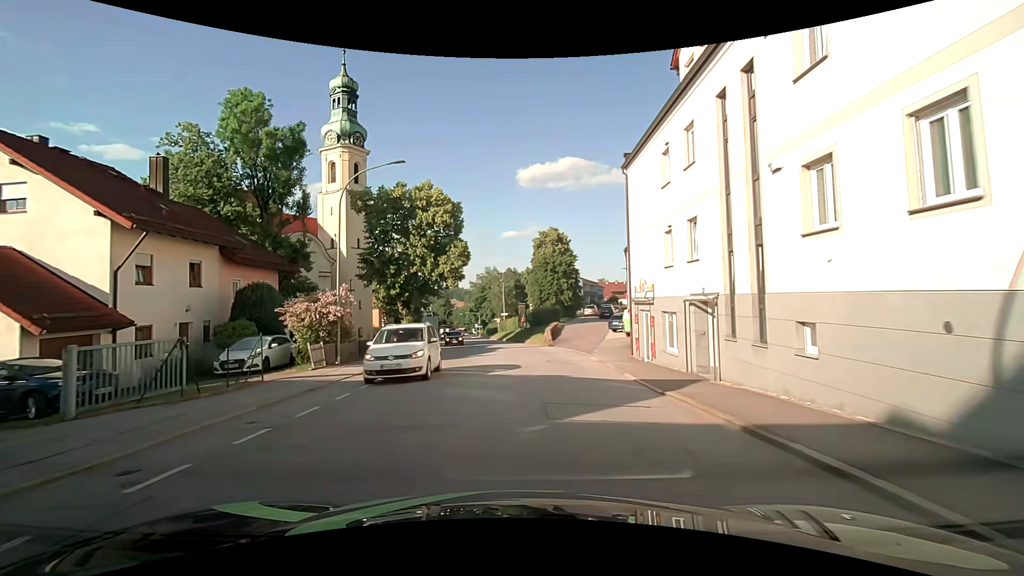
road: tertiary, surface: asphalt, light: Day
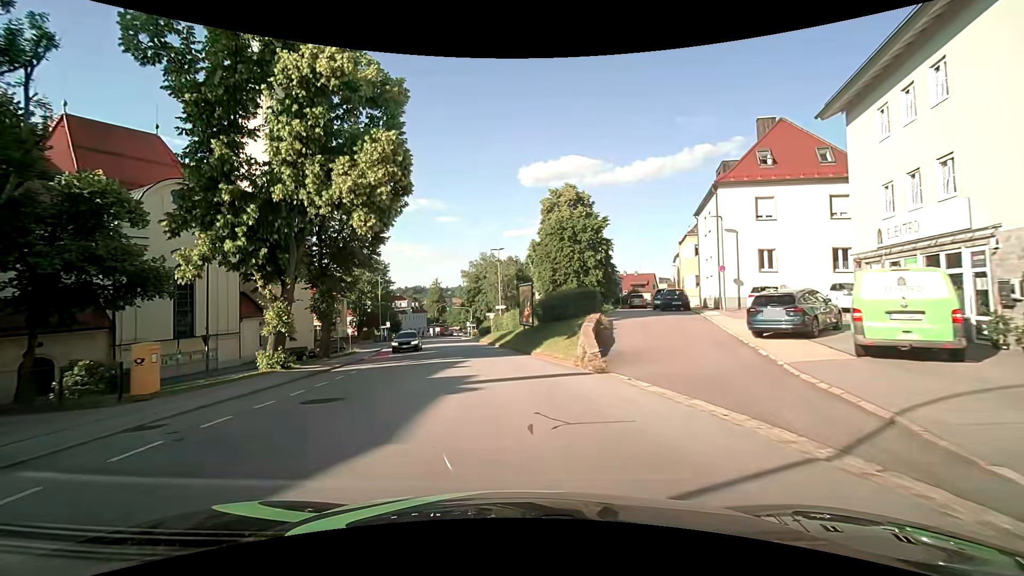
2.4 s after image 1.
(+0.2, +24.2) m; 0°
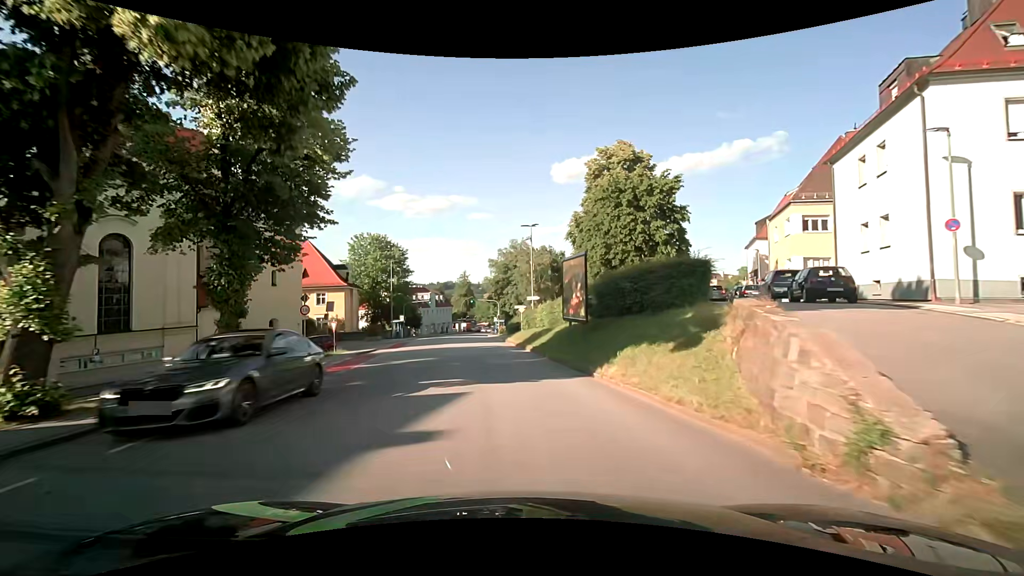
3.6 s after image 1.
(-0.4, +12.2) m; -3°
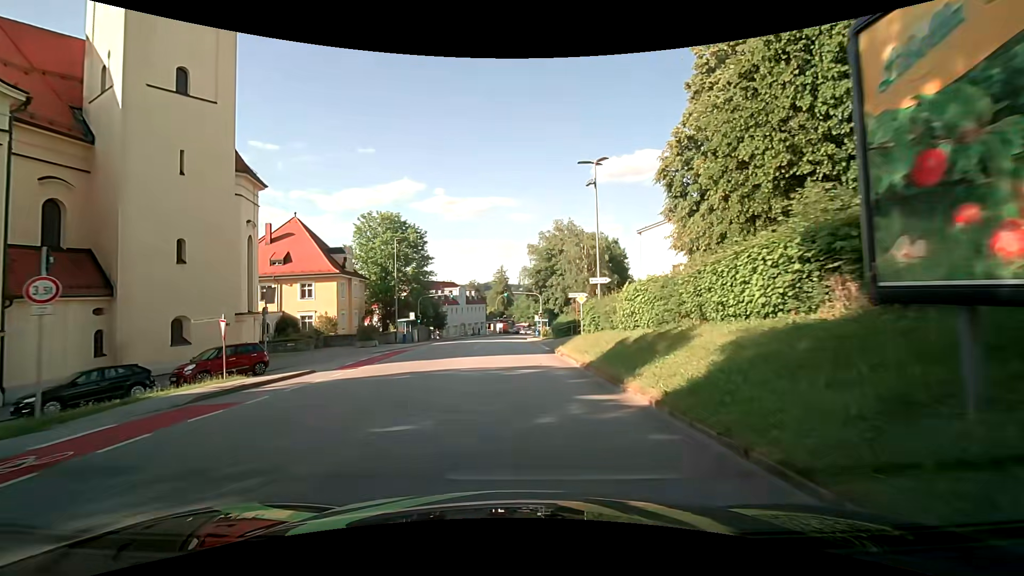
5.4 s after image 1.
(-0.8, +18.1) m; -5°
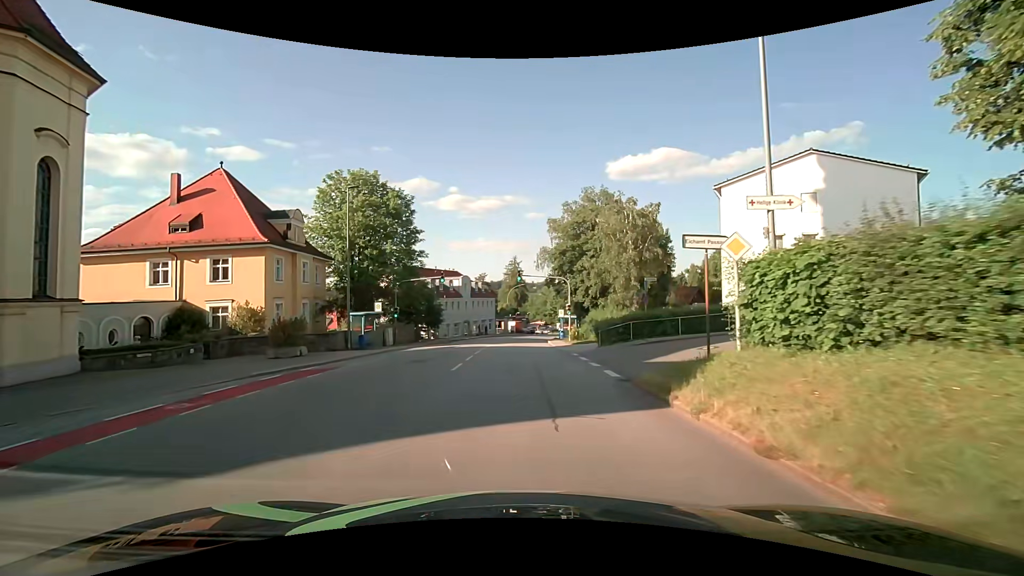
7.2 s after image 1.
(-0.4, +17.6) m; -1°
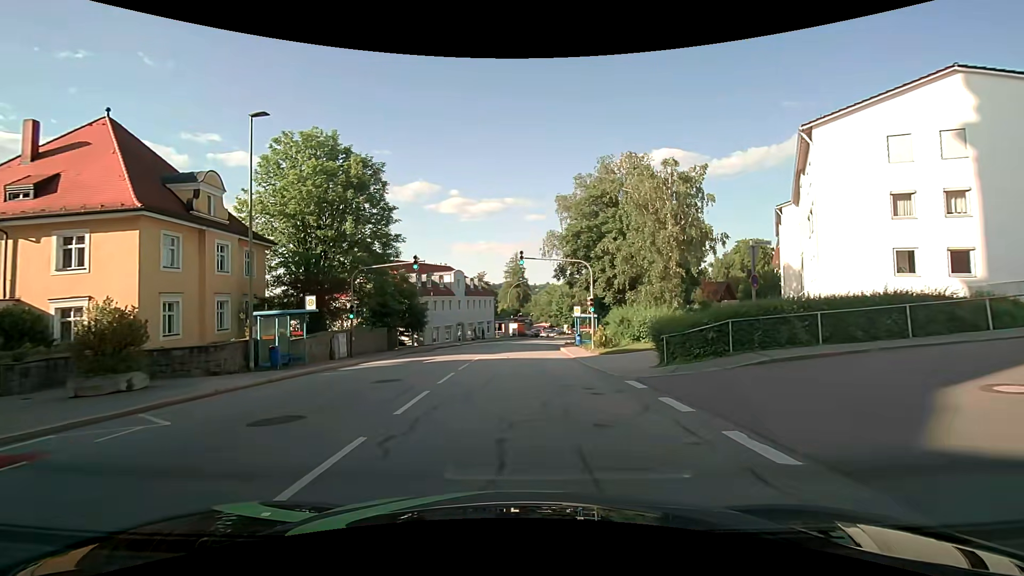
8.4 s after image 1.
(0.0, +11.5) m; -1°
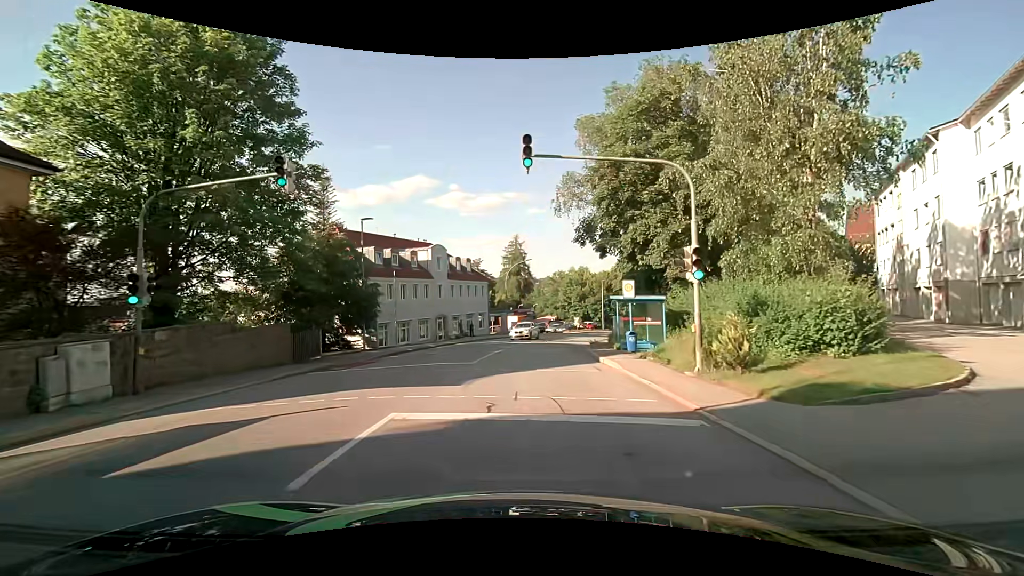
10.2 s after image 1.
(+0.2, +17.2) m; +1°
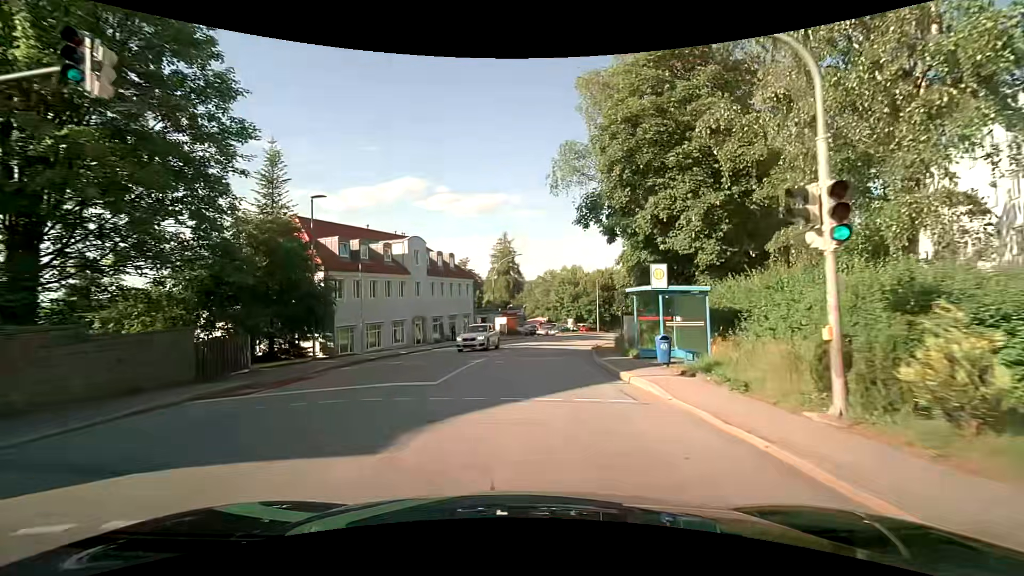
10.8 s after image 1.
(+0.1, +5.9) m; +1°
(0, +10) (+1, +20) (+2, +30) (+4, +40) (+7, +49) (+10, +59) (+15, +67) (+21, +75) (+28, +83) (+35, +90) m
